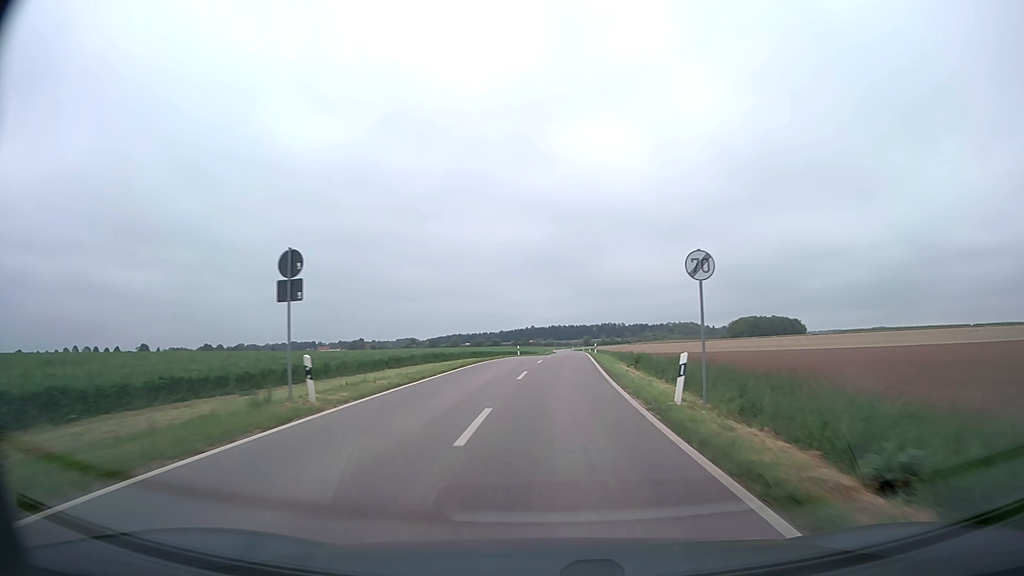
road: unclassified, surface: asphalt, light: Day
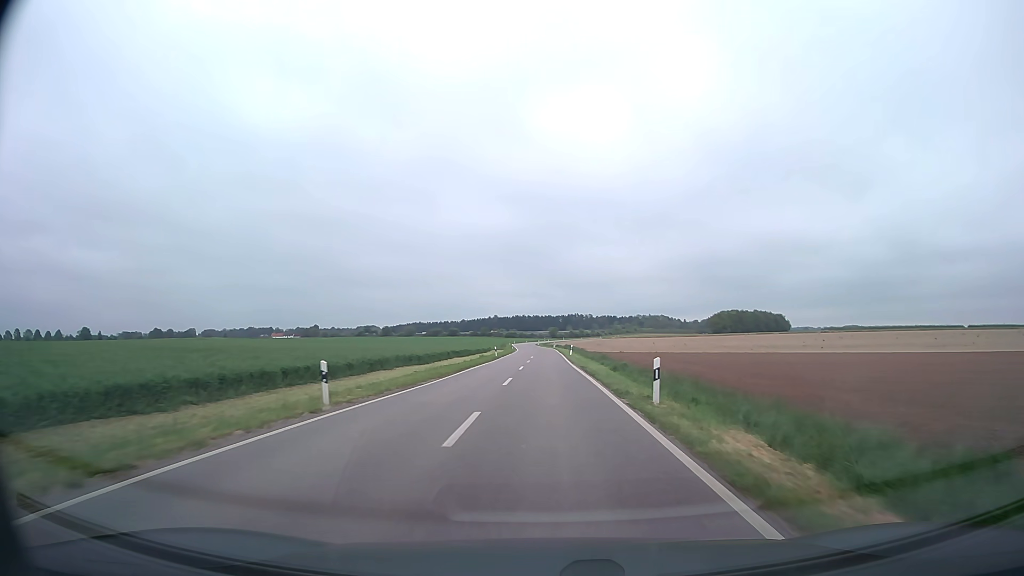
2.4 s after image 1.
(+1.7, +48.3) m; +3°
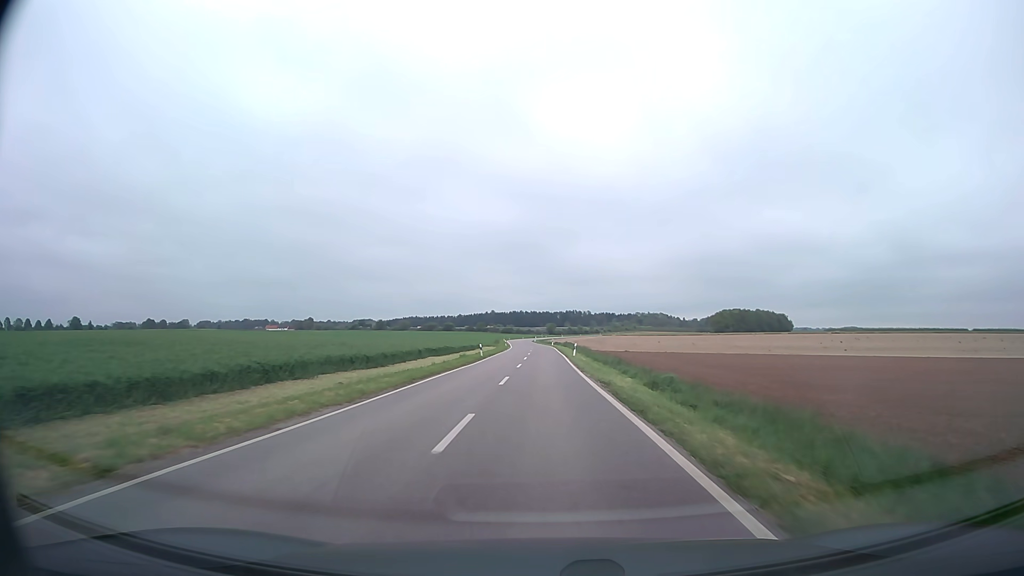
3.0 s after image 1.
(0.0, +12.7) m; 0°
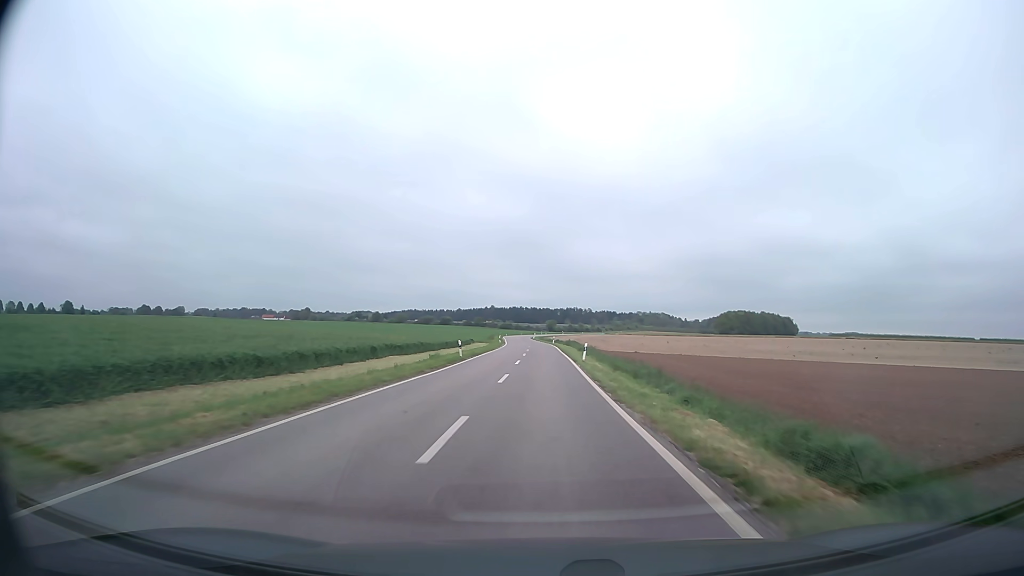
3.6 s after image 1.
(0.0, +13.0) m; 0°
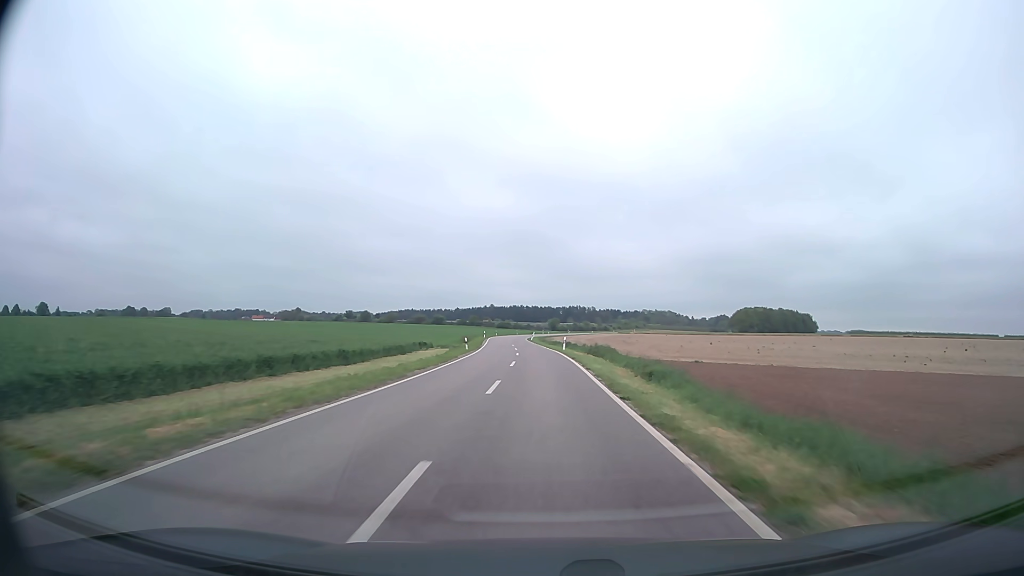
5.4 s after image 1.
(0.0, +40.6) m; 0°
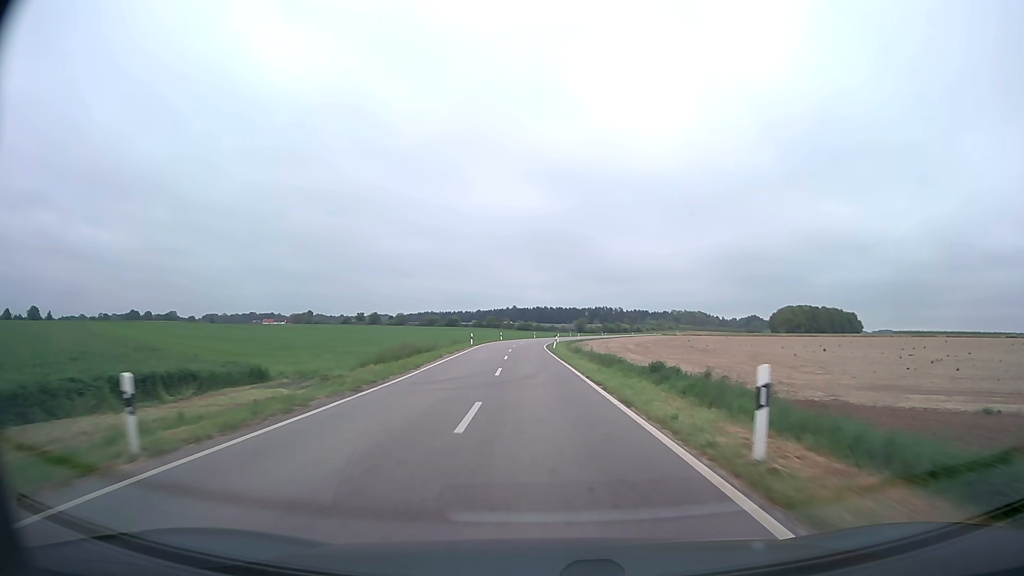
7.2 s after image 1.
(-0.5, +42.2) m; -2°
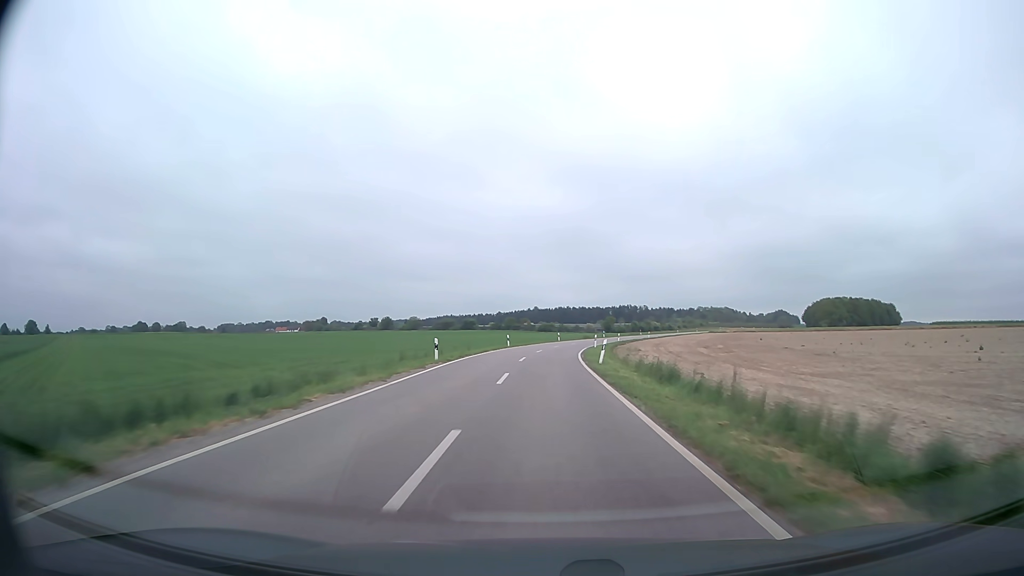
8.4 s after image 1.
(-0.6, +28.3) m; -2°
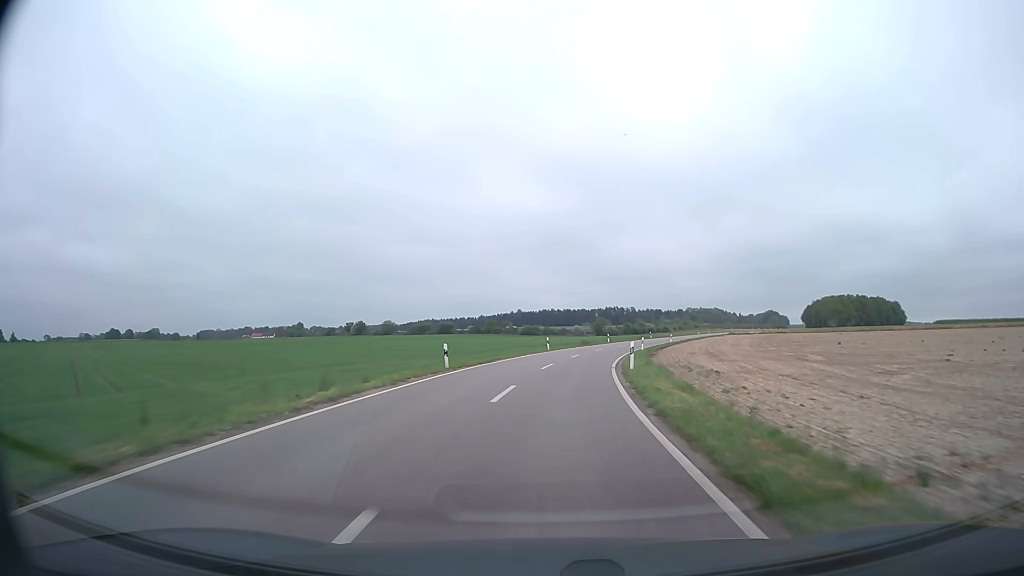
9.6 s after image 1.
(0.0, +28.3) m; +1°
(0, +10) (+1, +20) (+1, +30) (+3, +40) (+4, +50) (+7, +59) (+10, +69) (+13, +78) (+16, +88) (+20, +97) m
